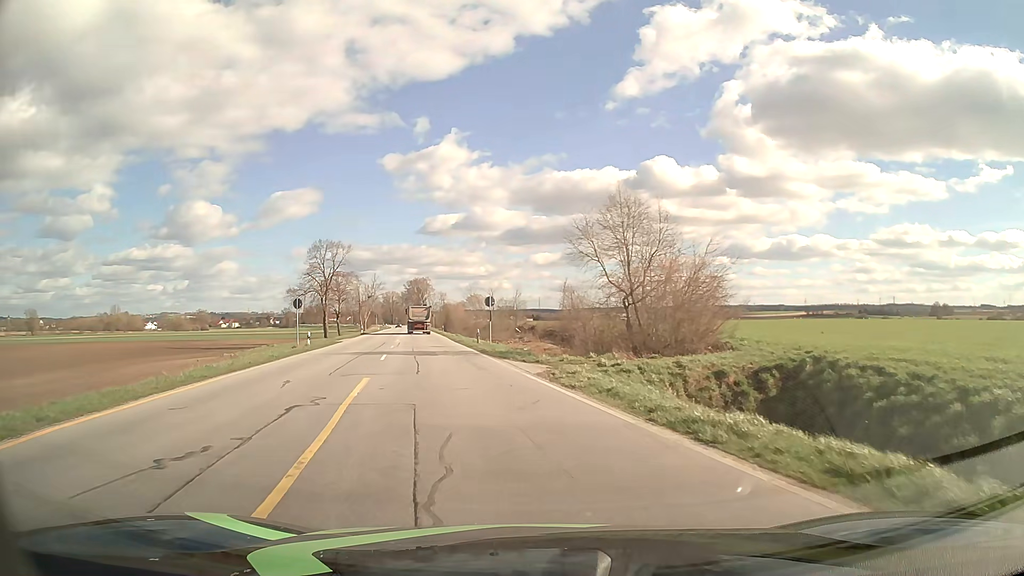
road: primary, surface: asphalt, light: Day
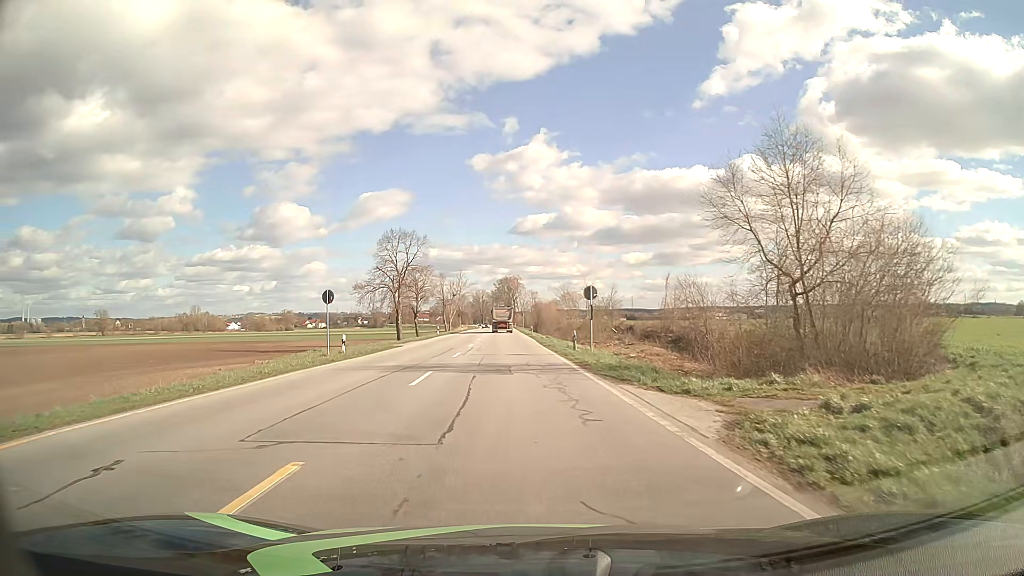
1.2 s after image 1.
(-0.8, +10.5) m; -8°
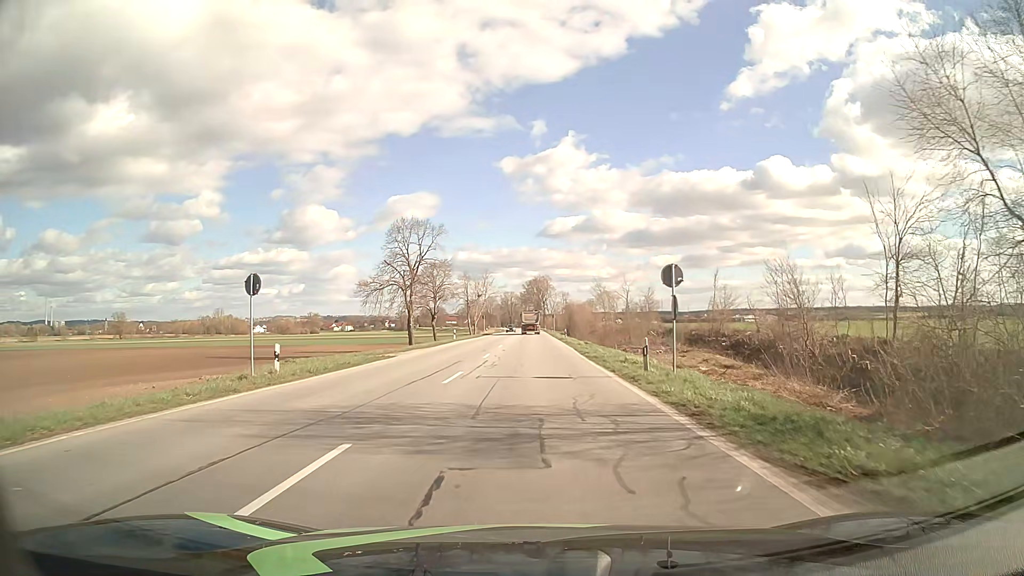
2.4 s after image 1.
(-0.3, +11.3) m; -2°
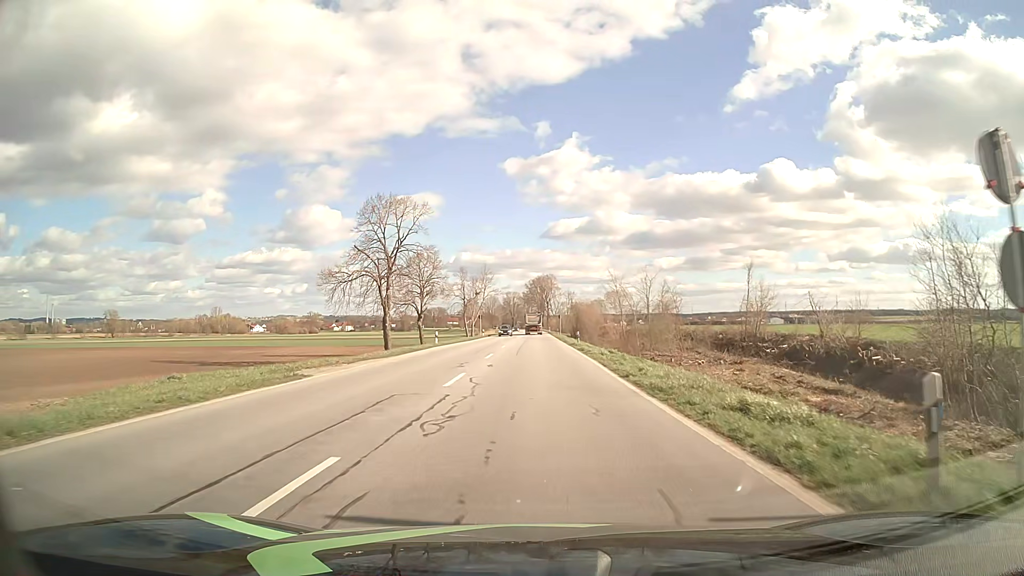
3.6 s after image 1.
(-0.1, +13.3) m; 0°
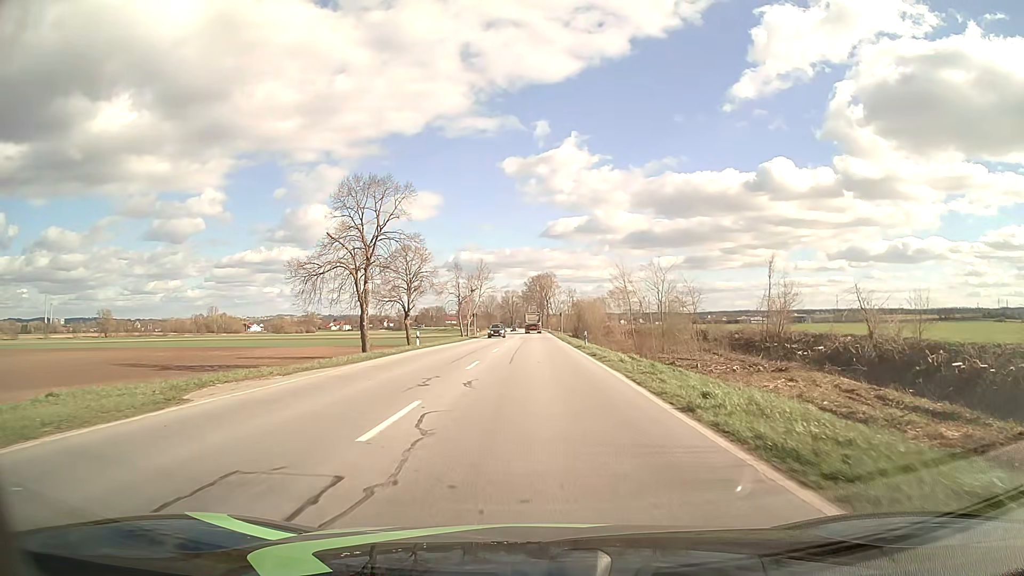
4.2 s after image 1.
(0.0, +7.5) m; 0°
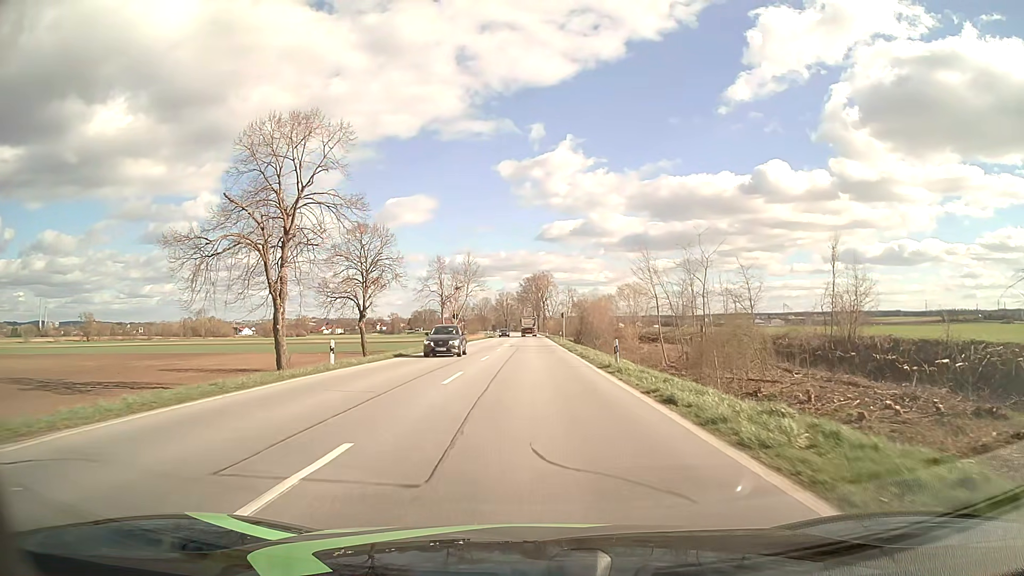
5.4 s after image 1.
(0.0, +16.8) m; 0°
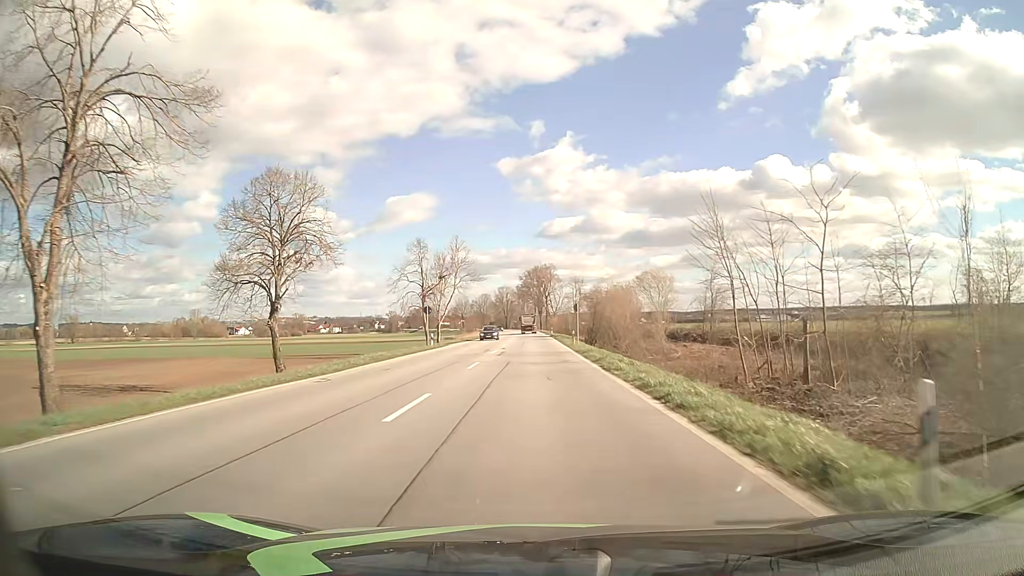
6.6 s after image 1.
(0.0, +18.9) m; 0°
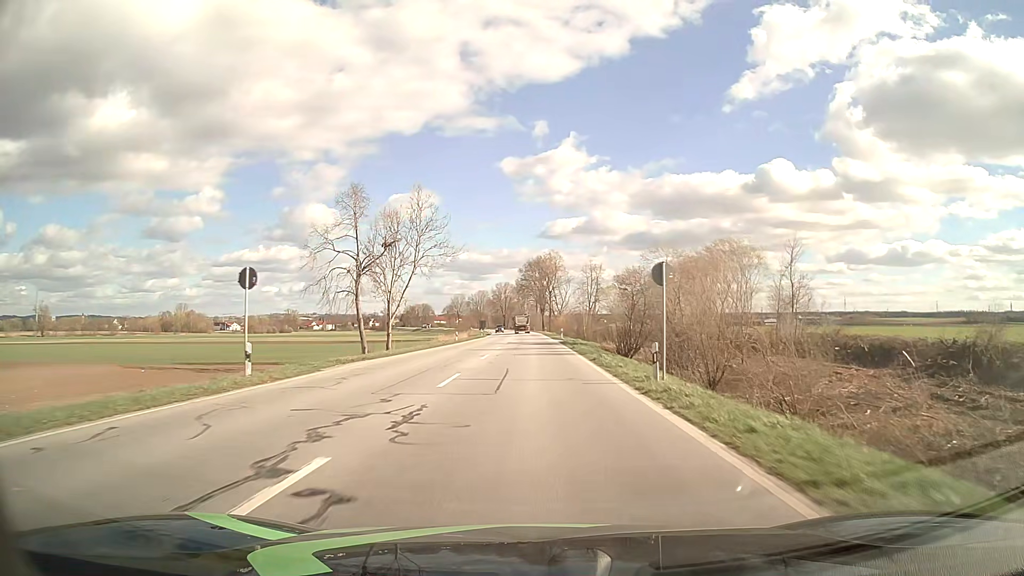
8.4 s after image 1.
(0.0, +31.9) m; 0°
(0, +10) (0, +20) (0, +30) (0, +40) (0, +50) (0, +60) (0, +70) (-1, +80) (-1, +90) (-1, +100) m
